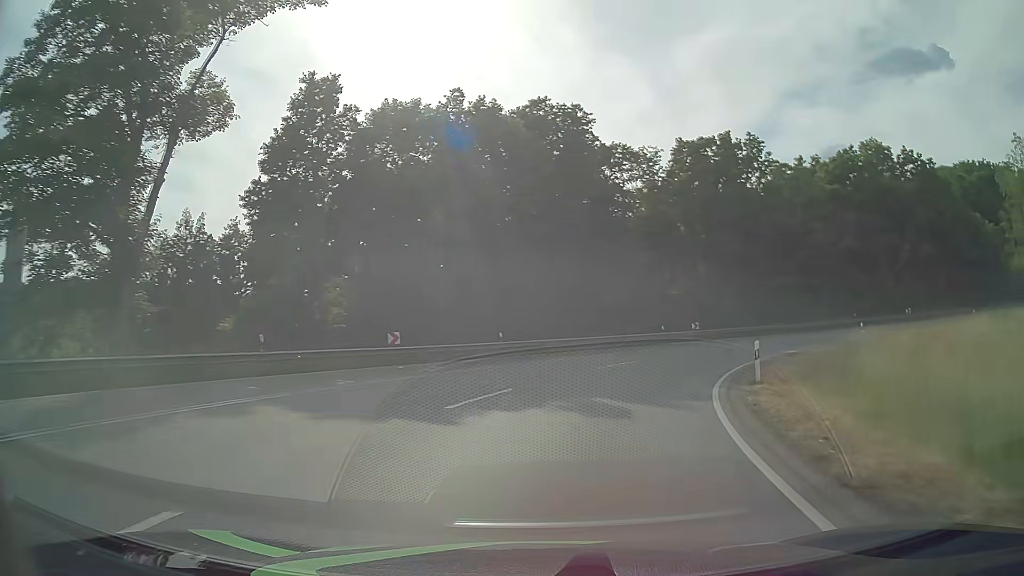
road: primary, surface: asphalt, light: Day
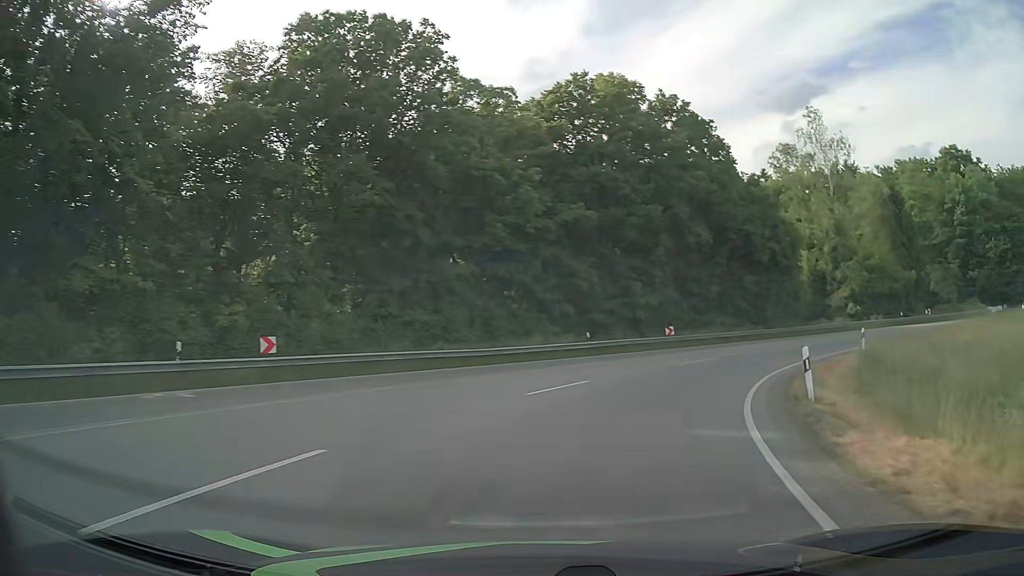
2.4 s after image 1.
(+7.8, +28.8) m; +32°
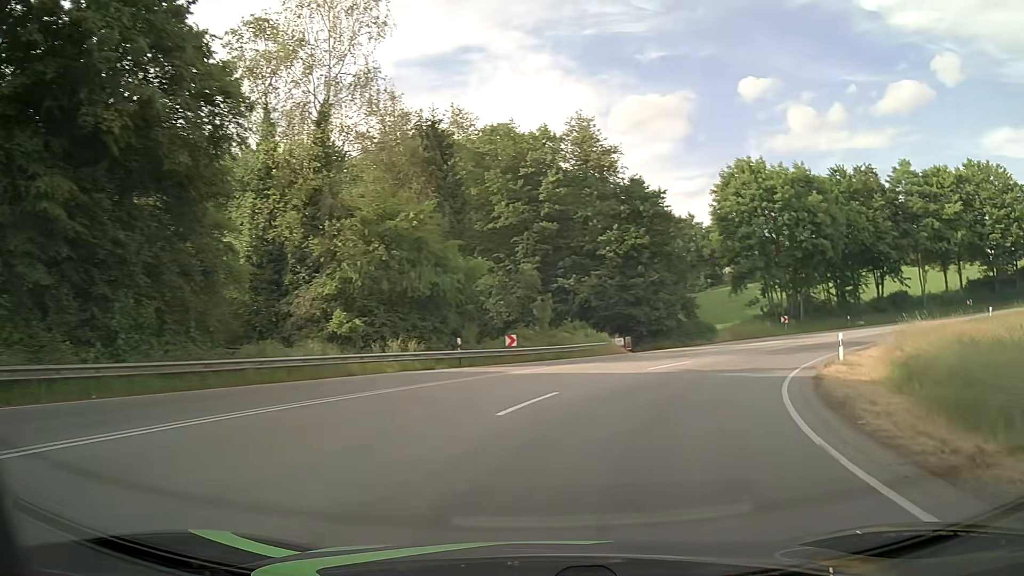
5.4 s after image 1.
(+14.2, +33.2) m; +47°
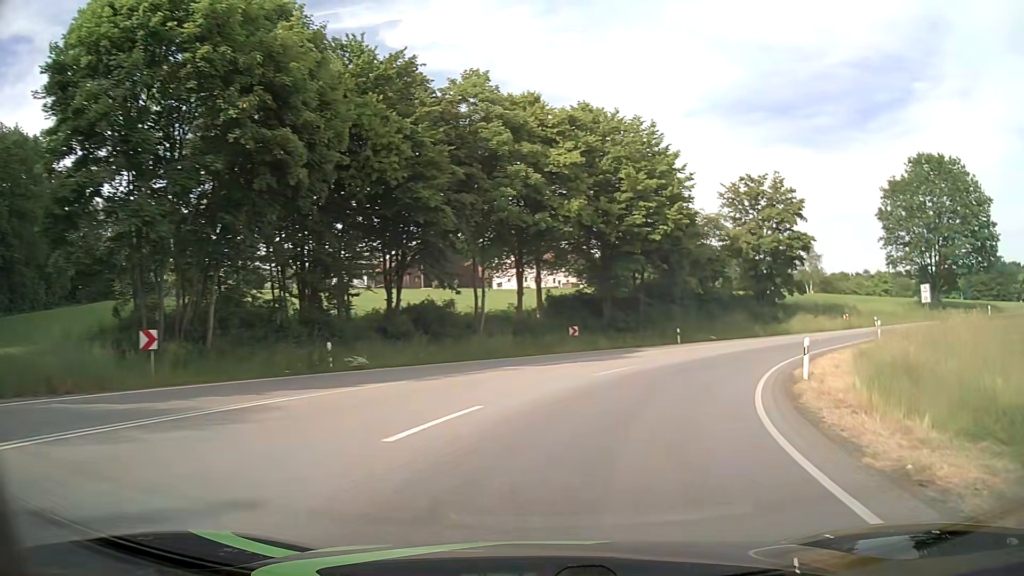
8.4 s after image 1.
(+14.2, +32.2) m; +47°
(+1, +10) (+4, +19) (+9, +28) (+16, +36) (+24, +42) (+32, +47) (+41, +51) (+50, +55) (+60, +59) (+69, +63) m
